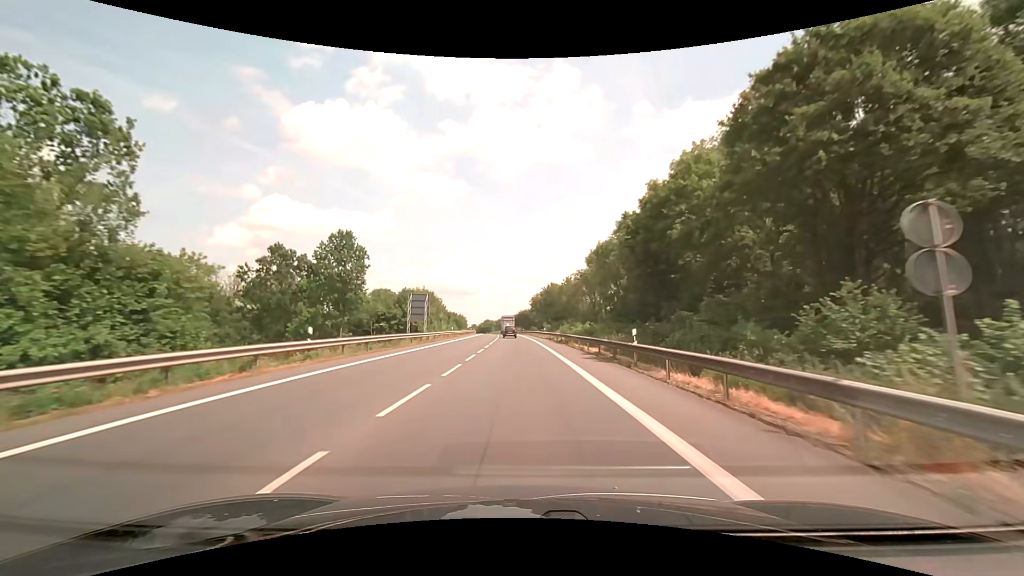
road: primary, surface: asphalt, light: Day
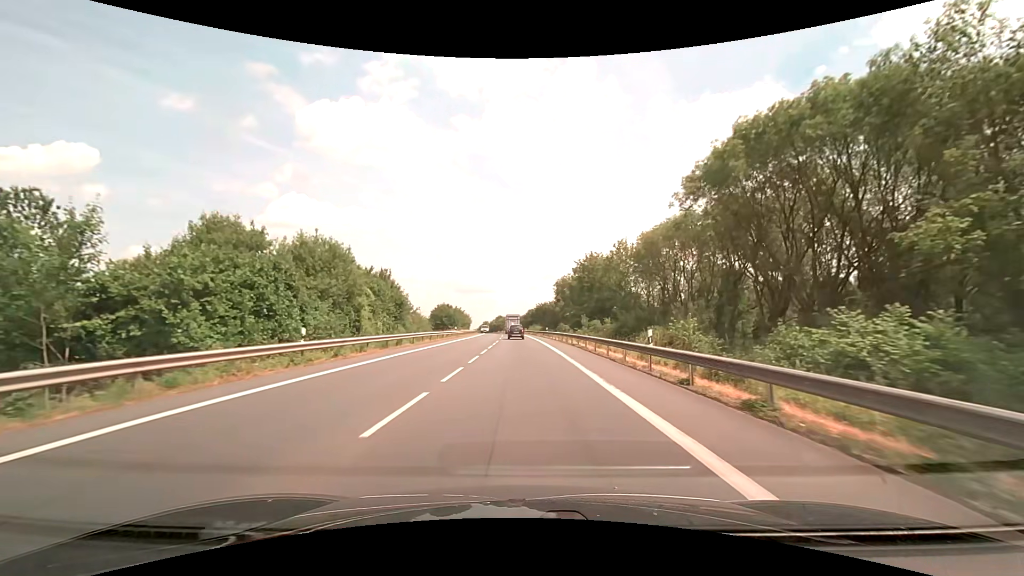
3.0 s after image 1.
(-0.9, +49.8) m; -2°
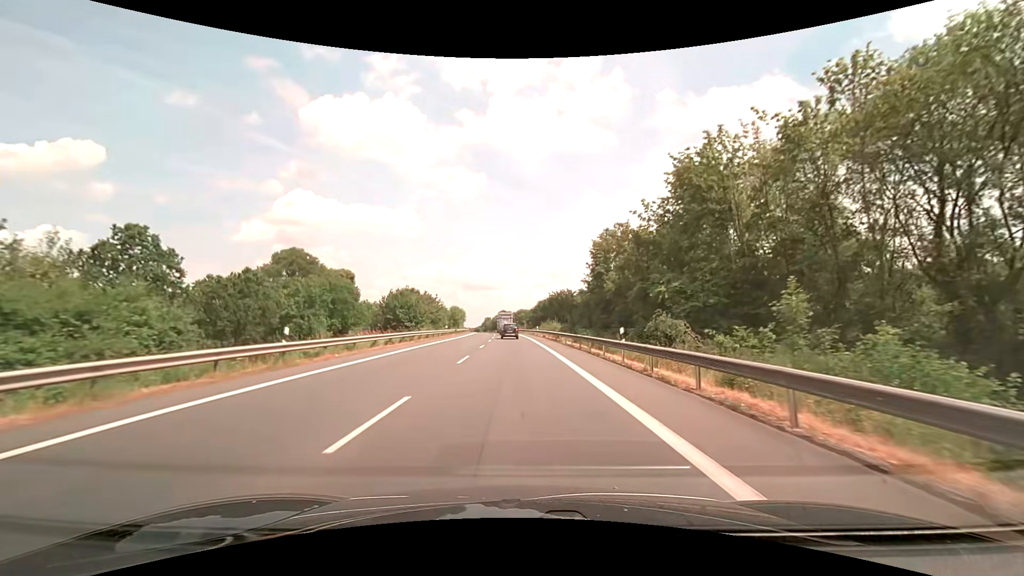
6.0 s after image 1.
(-0.5, +49.2) m; -1°
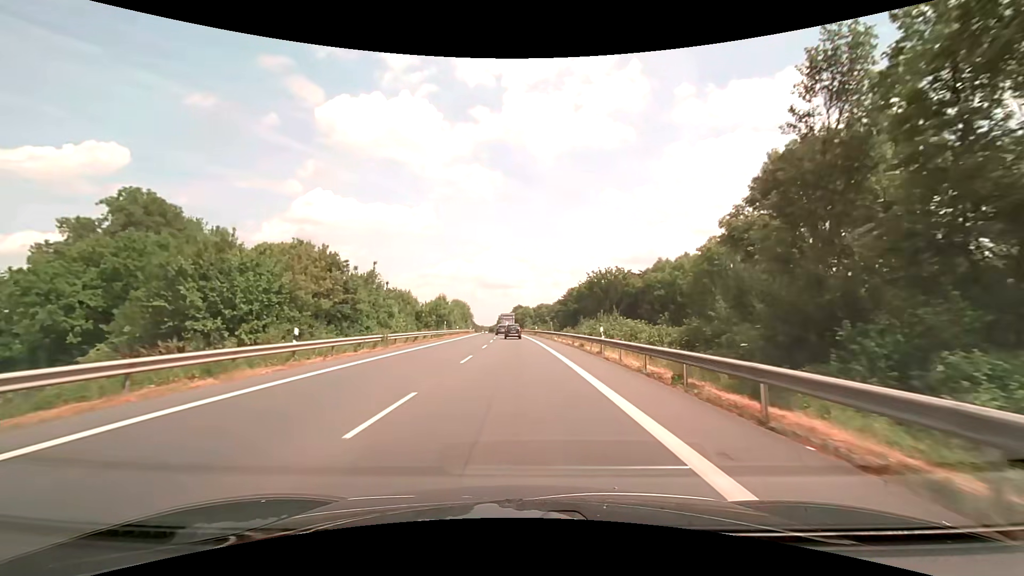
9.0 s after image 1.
(-0.8, +47.4) m; -2°
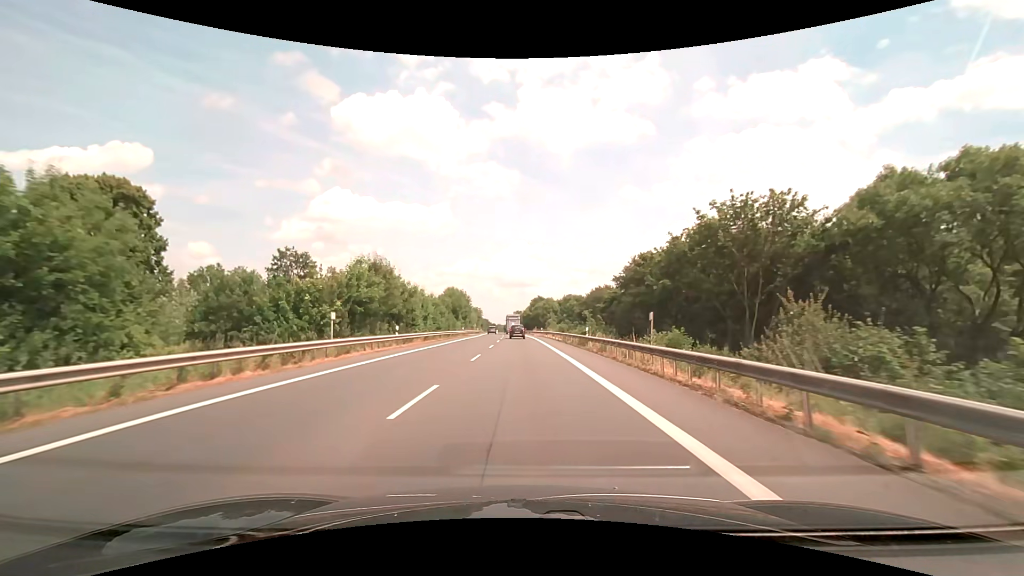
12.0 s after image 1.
(-0.8, +47.0) m; -2°
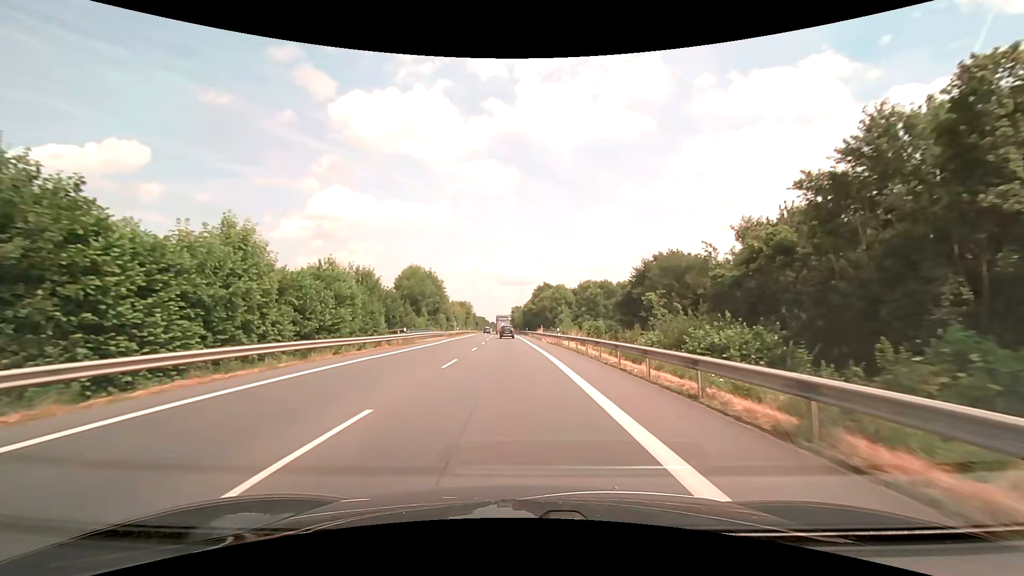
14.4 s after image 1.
(+0.2, +39.4) m; 0°
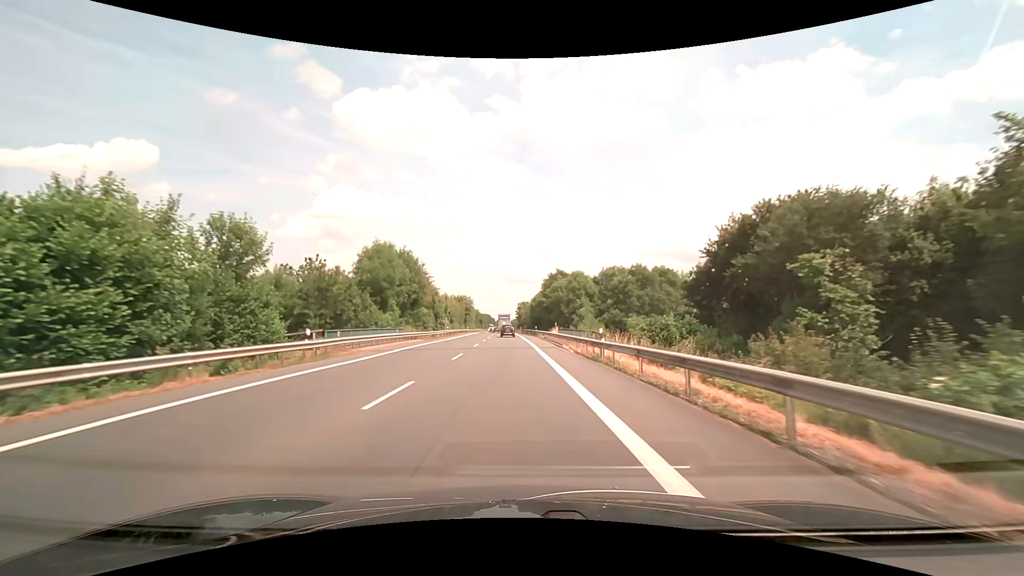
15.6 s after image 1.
(-0.2, +19.8) m; -1°
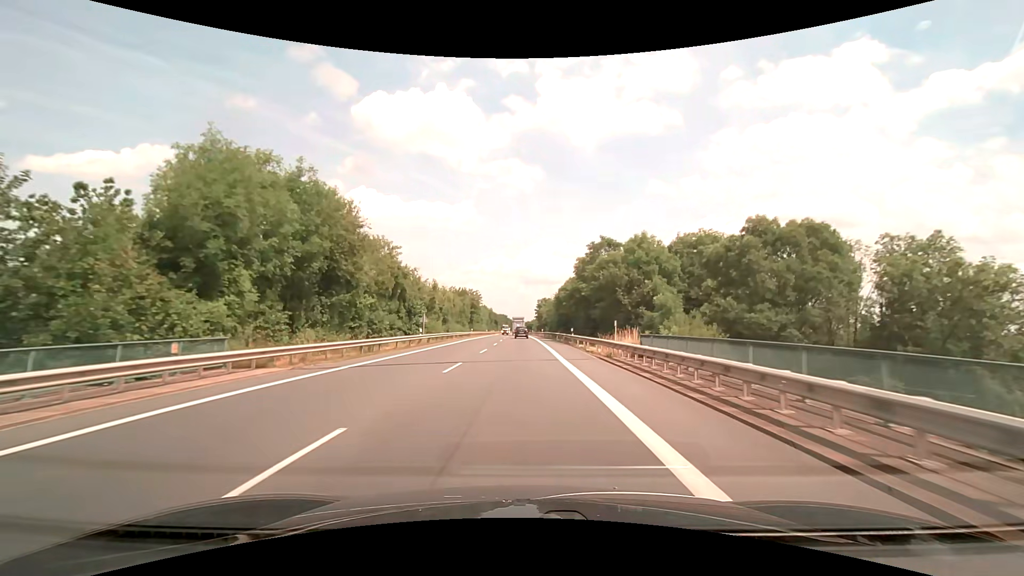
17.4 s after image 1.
(-0.7, +29.7) m; -2°
(0, +10) (0, +20) (0, +30) (0, +40) (0, +50) (-1, +60) (-1, +70) (-1, +80) (-1, +90) (-1, +100) m
